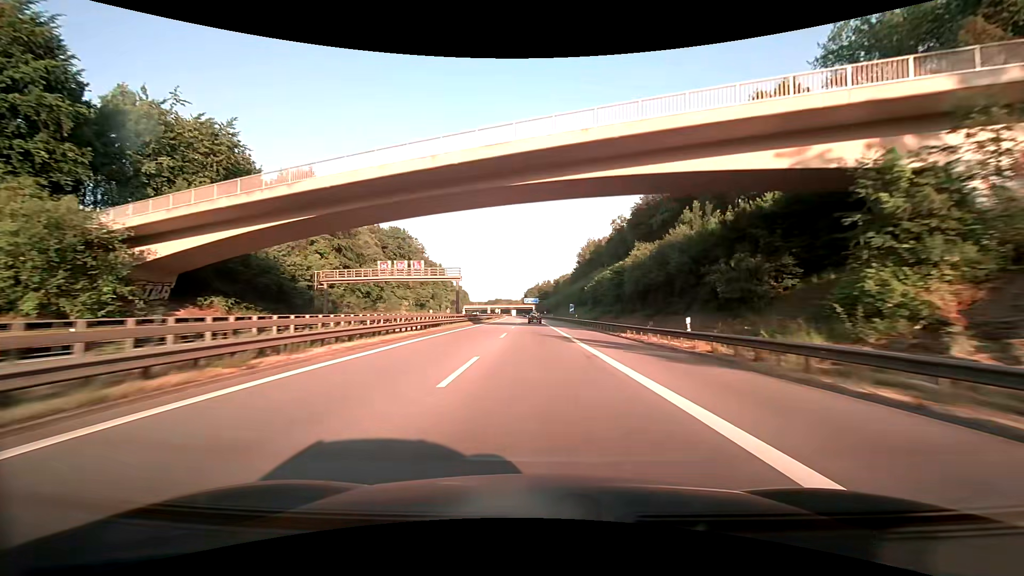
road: motorway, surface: asphalt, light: Day
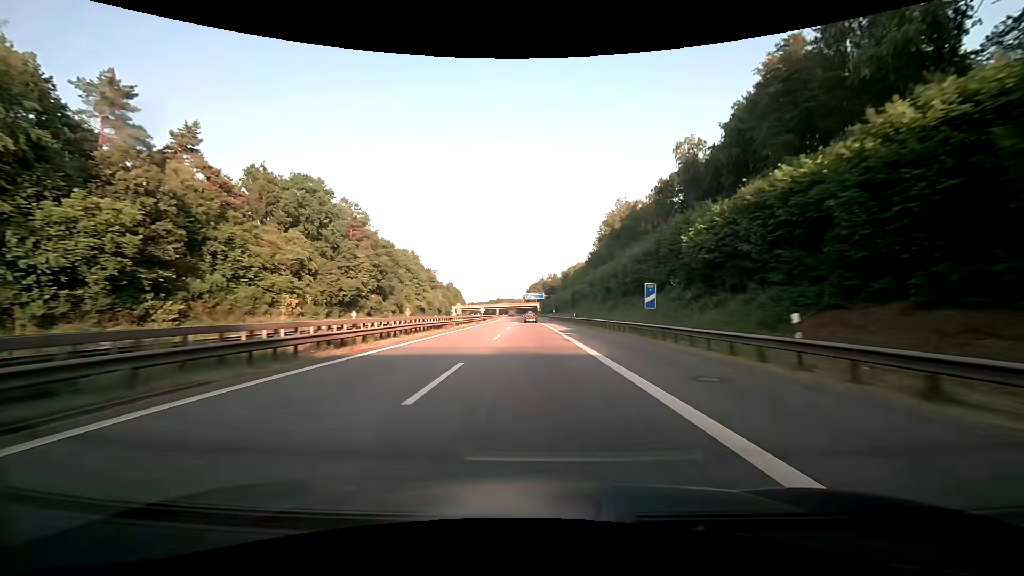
(-0.4, +56.1) m; 0°
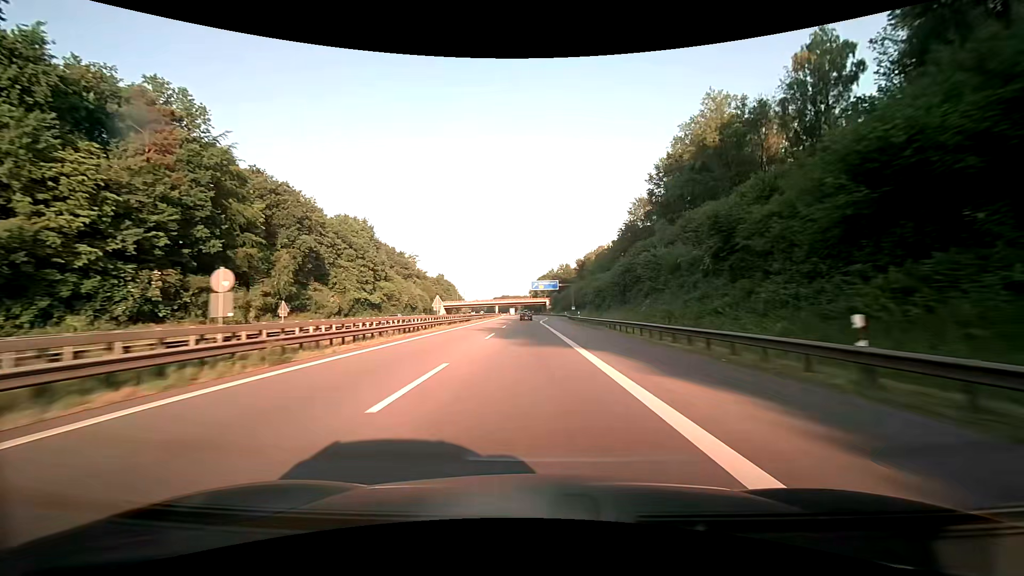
(-0.5, +54.8) m; -1°
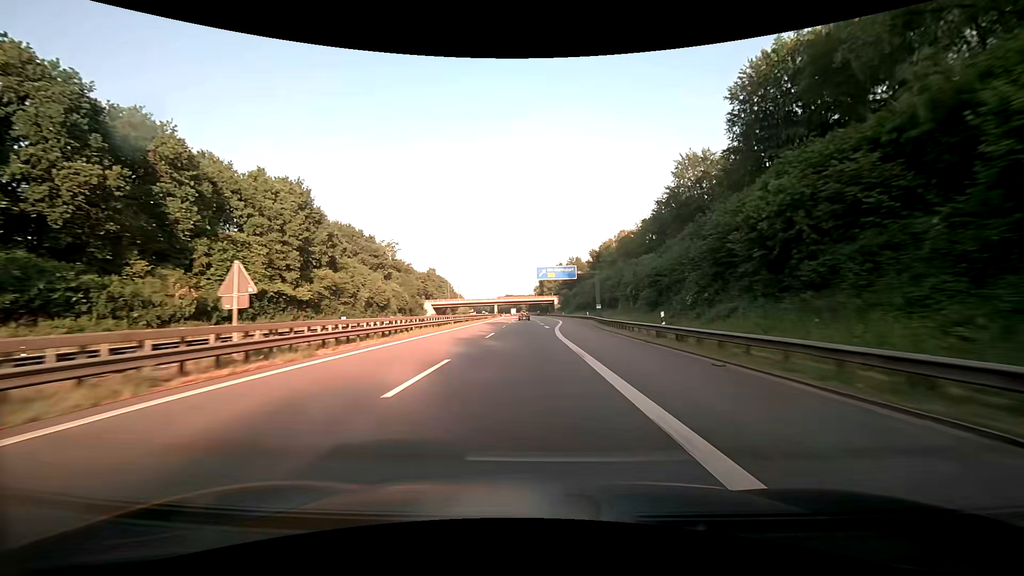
(-0.4, +35.0) m; -1°
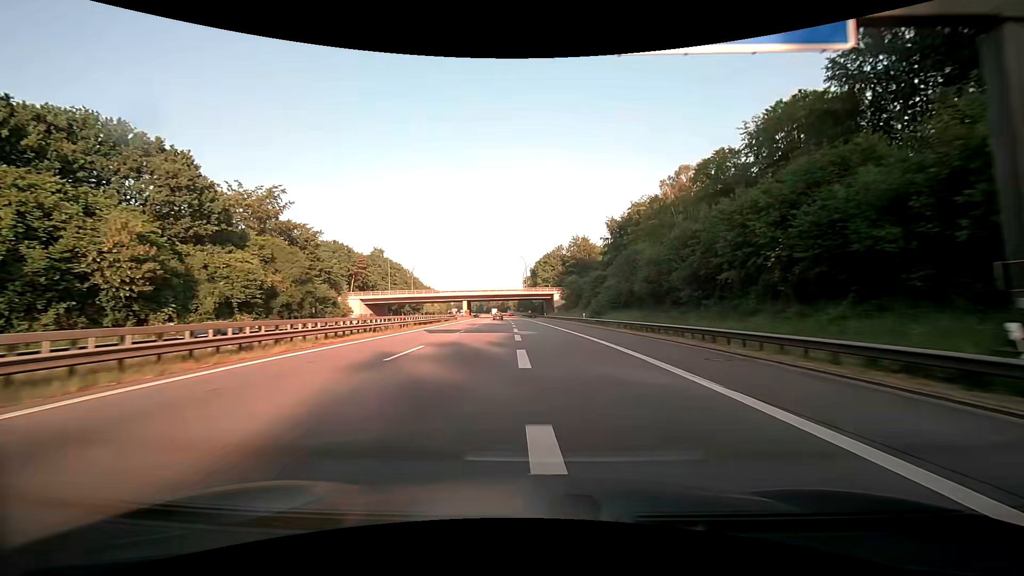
(+0.4, +66.0) m; +1°
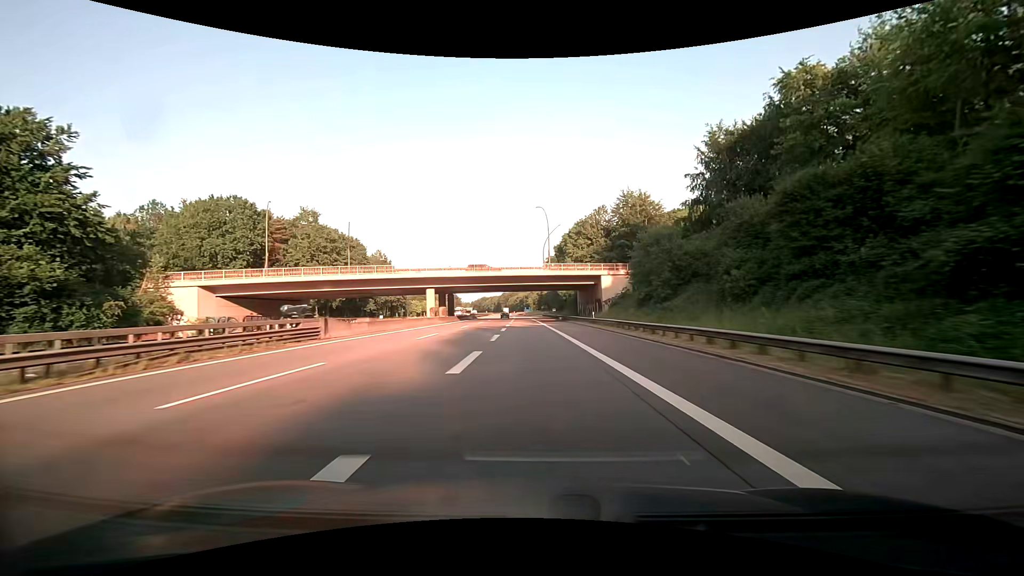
(-0.6, +61.1) m; -2°
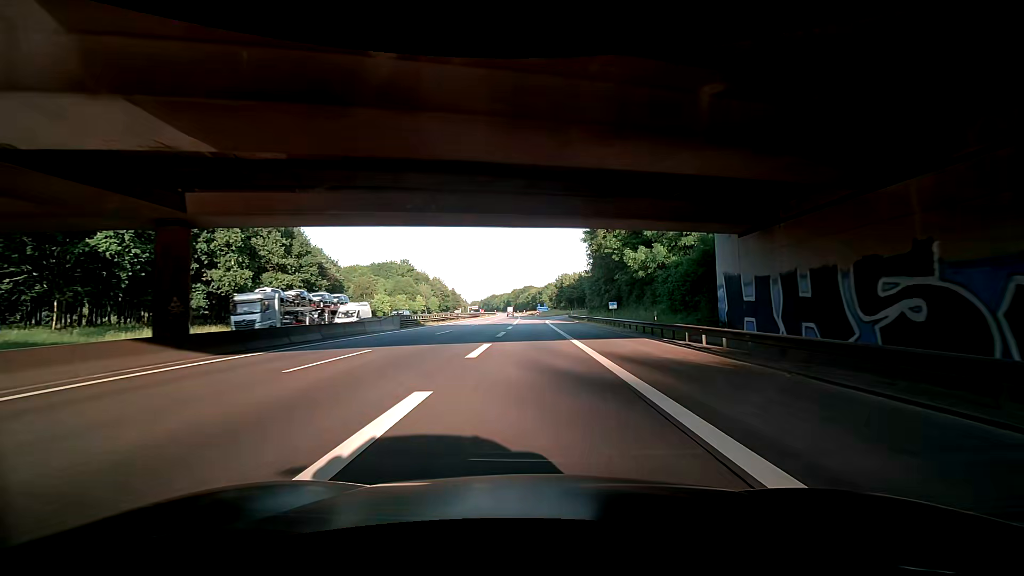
(-1.0, +68.3) m; -1°
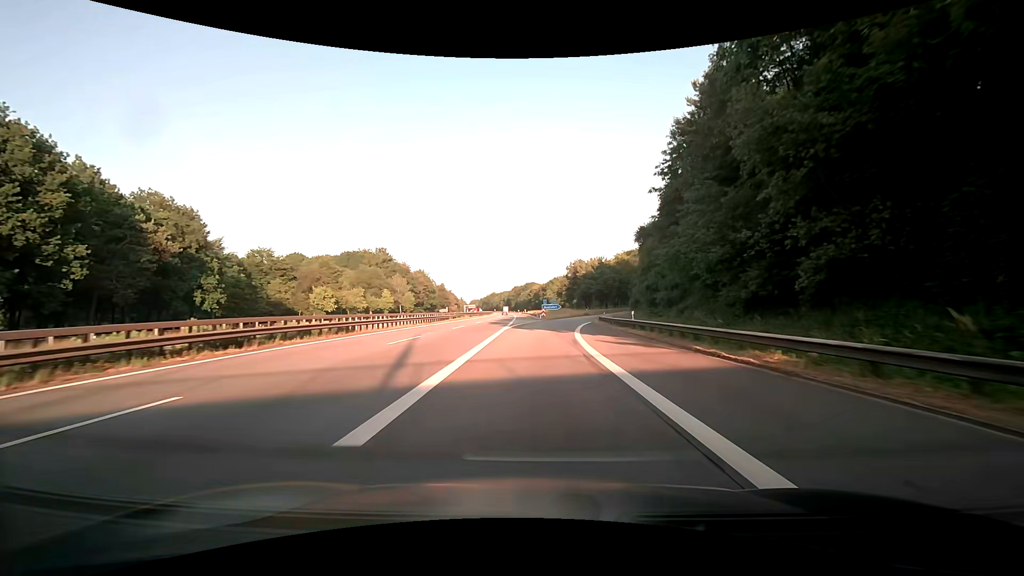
(-0.6, +45.3) m; -1°
(0, +10) (0, +20) (0, +30) (+1, +40) (+2, +50) (+3, +60) (+5, +70) (+8, +79) (+11, +89) (+14, +98) m
